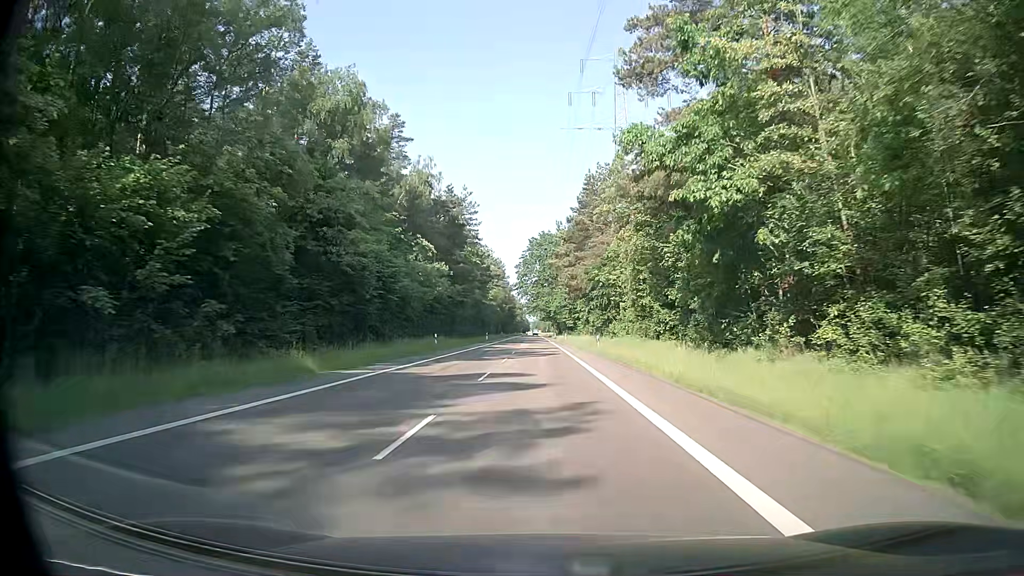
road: secondary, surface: asphalt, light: Day
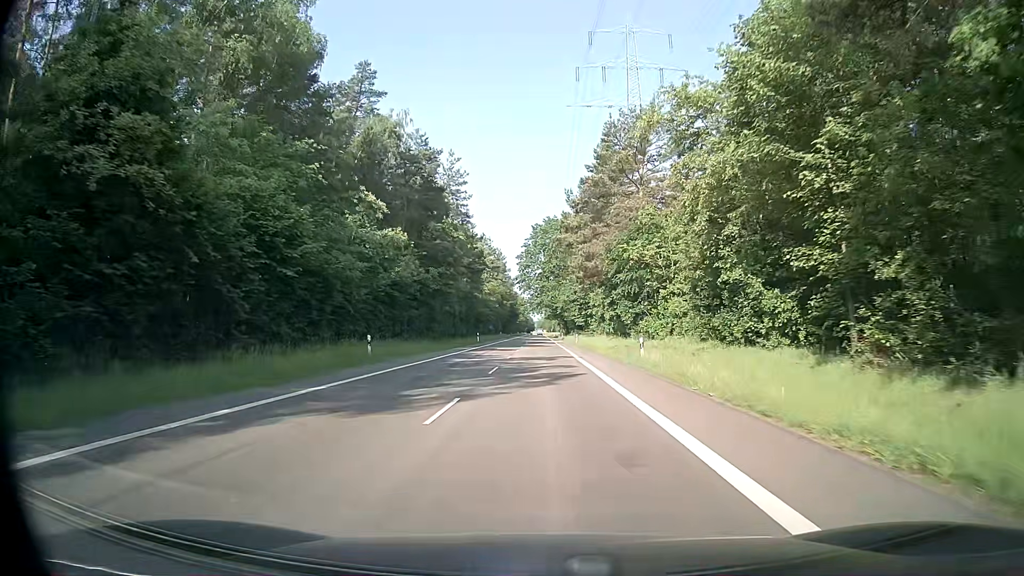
(-0.3, +20.1) m; -1°
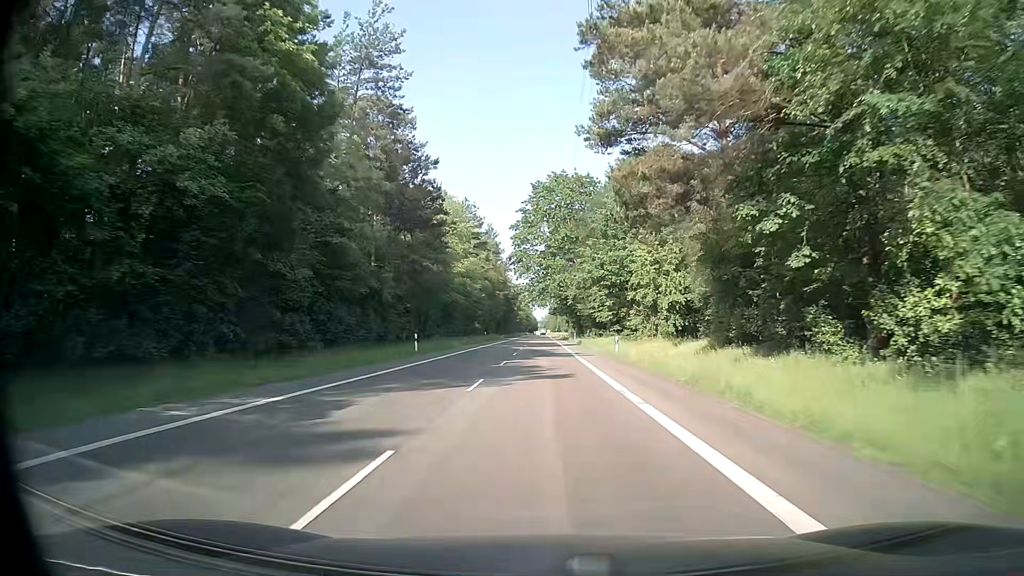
(+0.2, +40.3) m; 0°
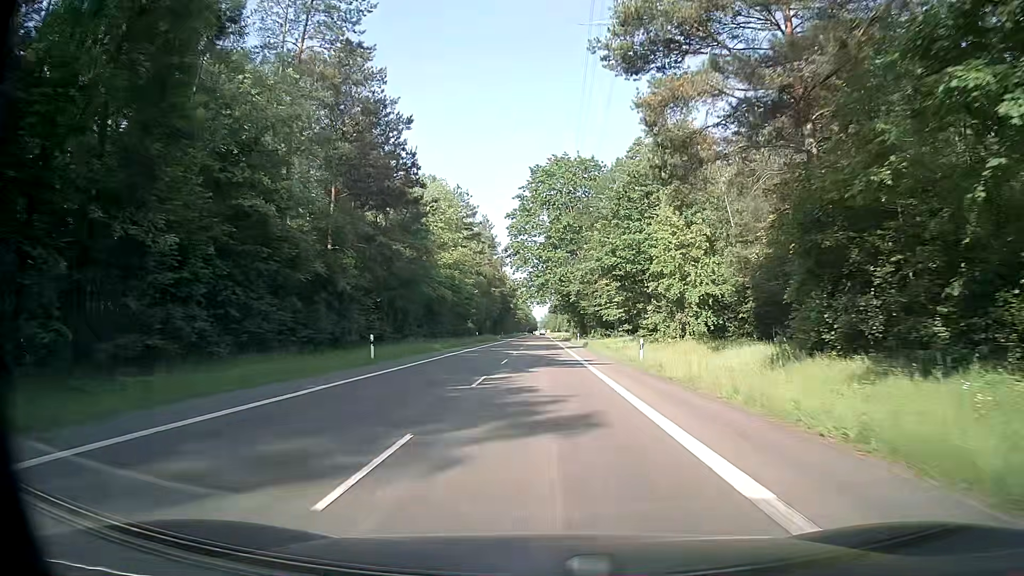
(0.0, +10.1) m; 0°
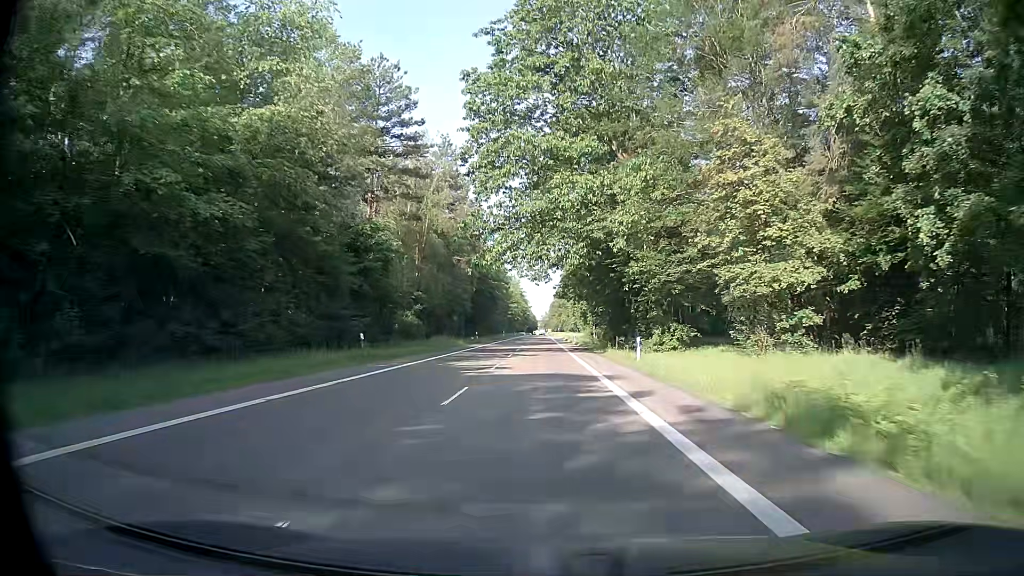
(-0.1, +49.8) m; 0°
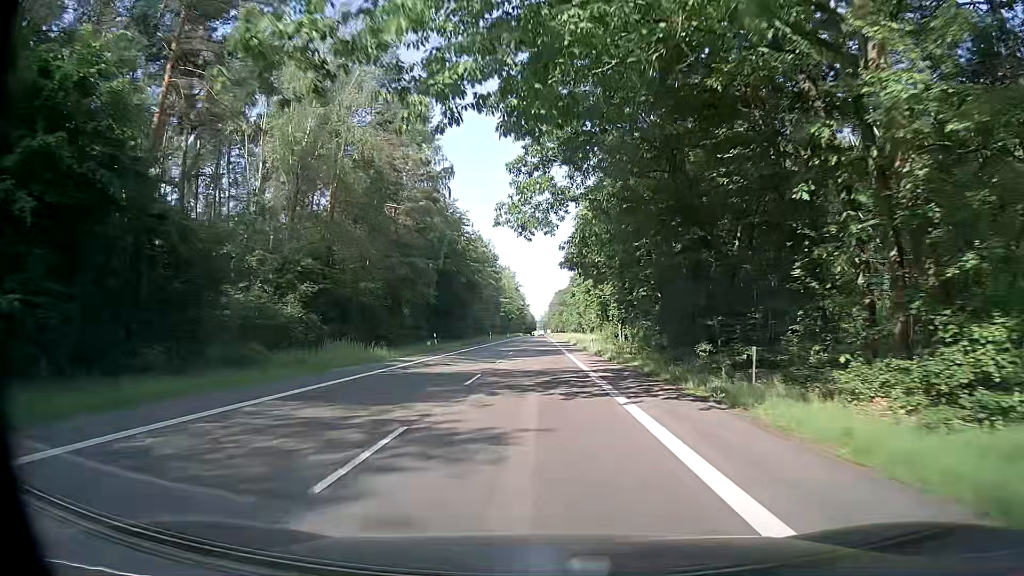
(-0.2, +29.5) m; 0°
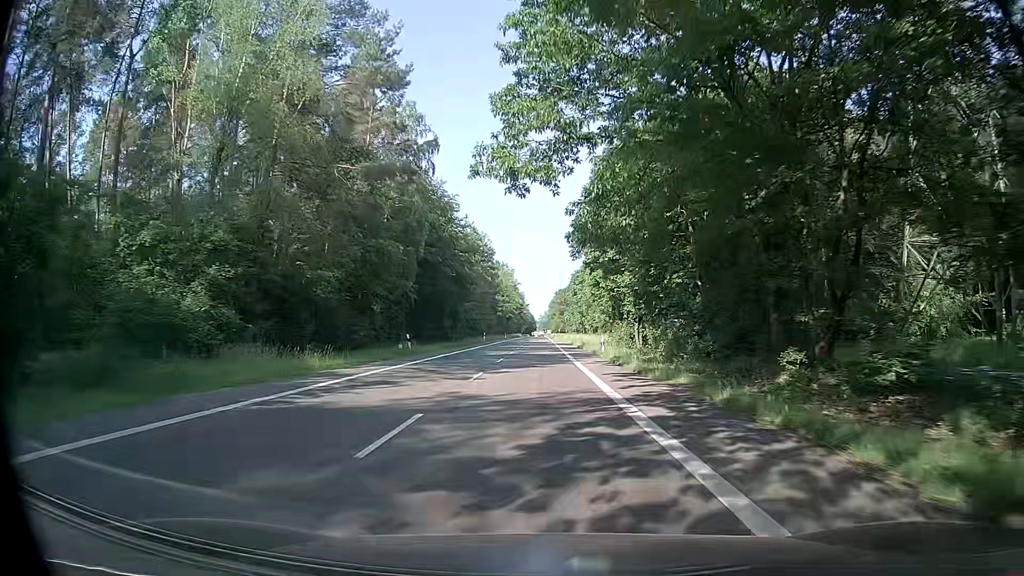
(0.0, +9.8) m; 0°
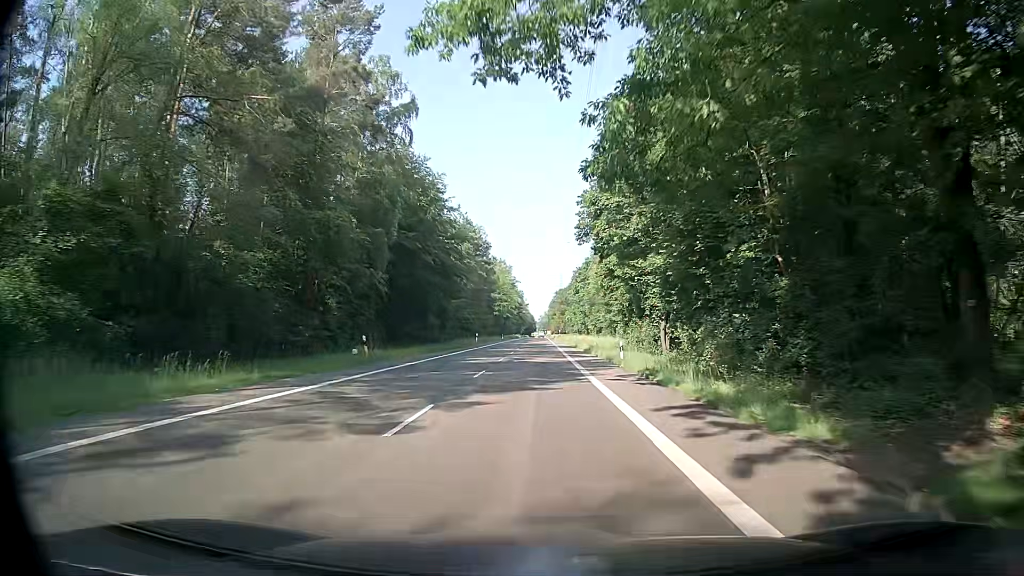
(0.0, +9.9) m; 0°
(0, +10) (0, +20) (0, +30) (0, +40) (0, +50) (0, +60) (0, +70) (0, +80) (0, +90) (0, +100) m
